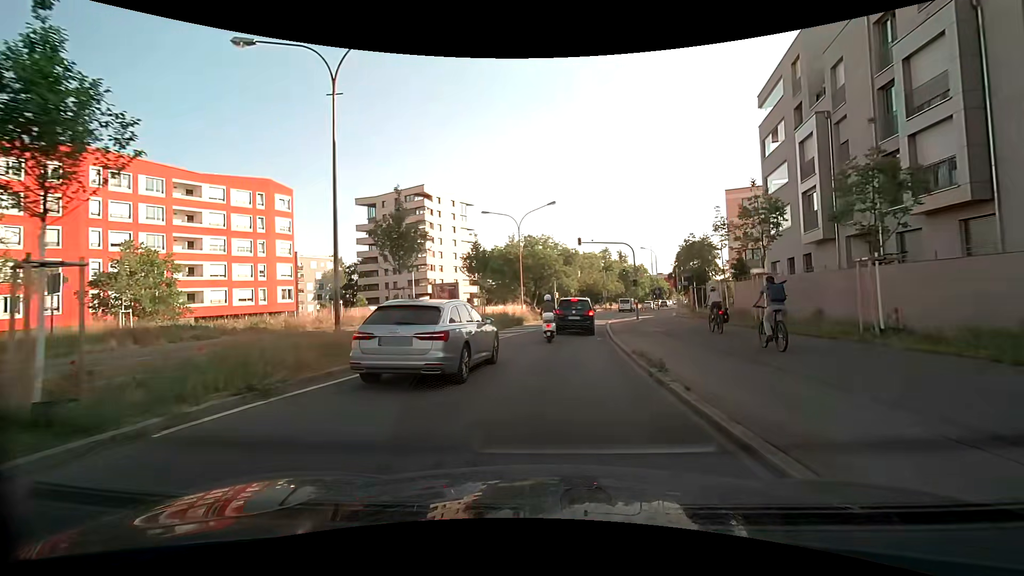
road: secondary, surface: asphalt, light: Day
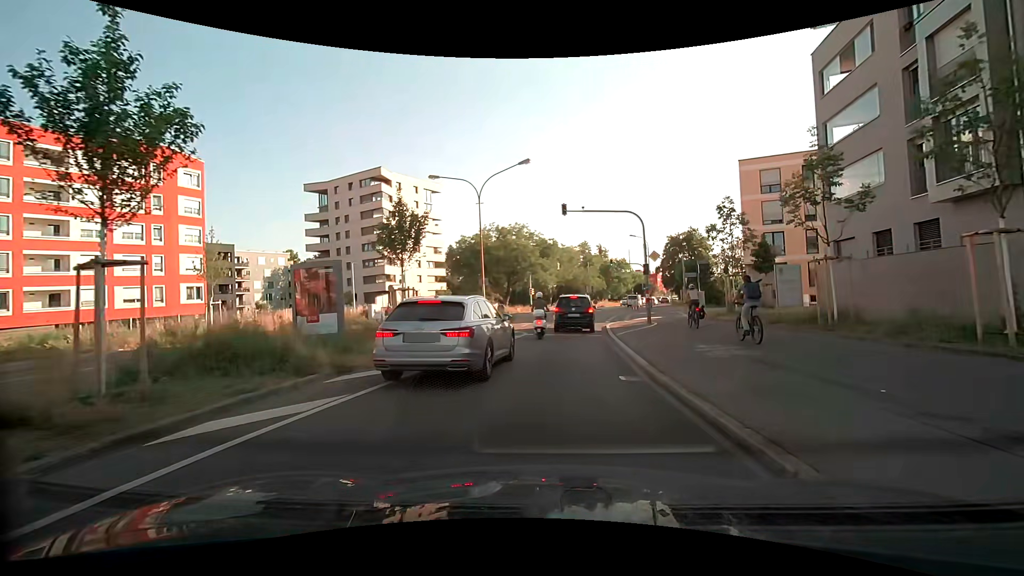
(+0.2, +11.5) m; +2°
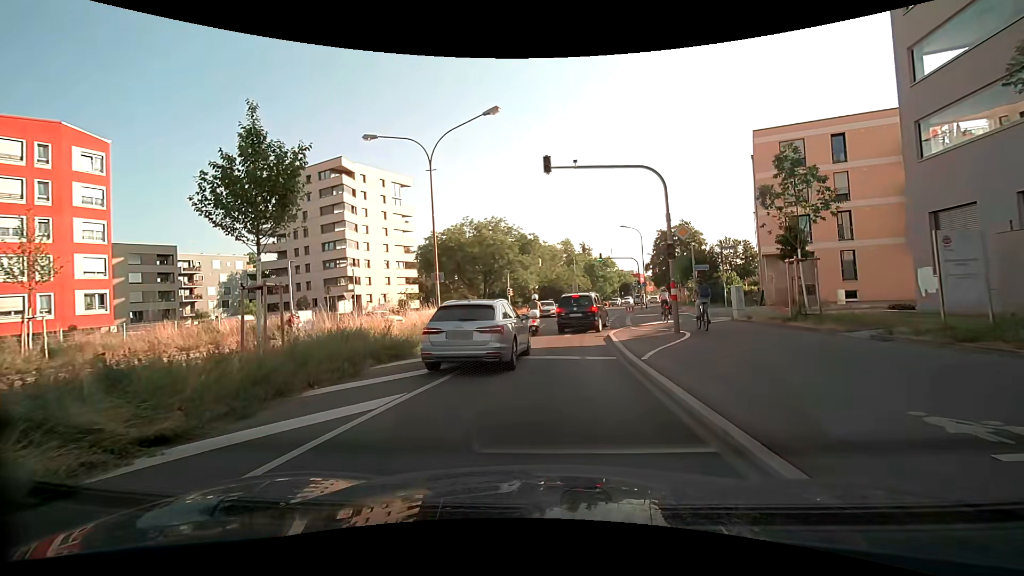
(+0.2, +8.2) m; +2°
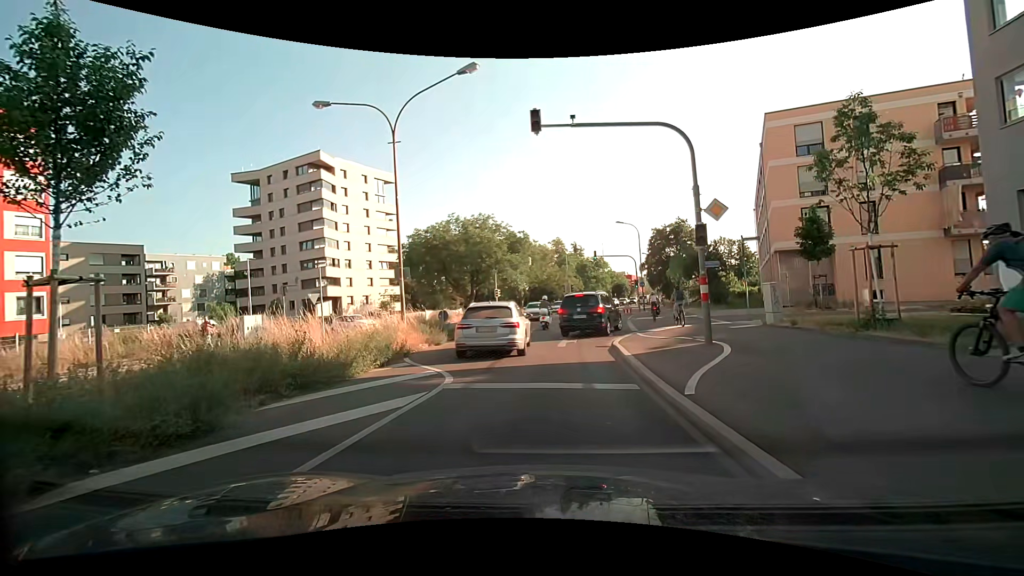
(0.0, +4.0) m; +1°
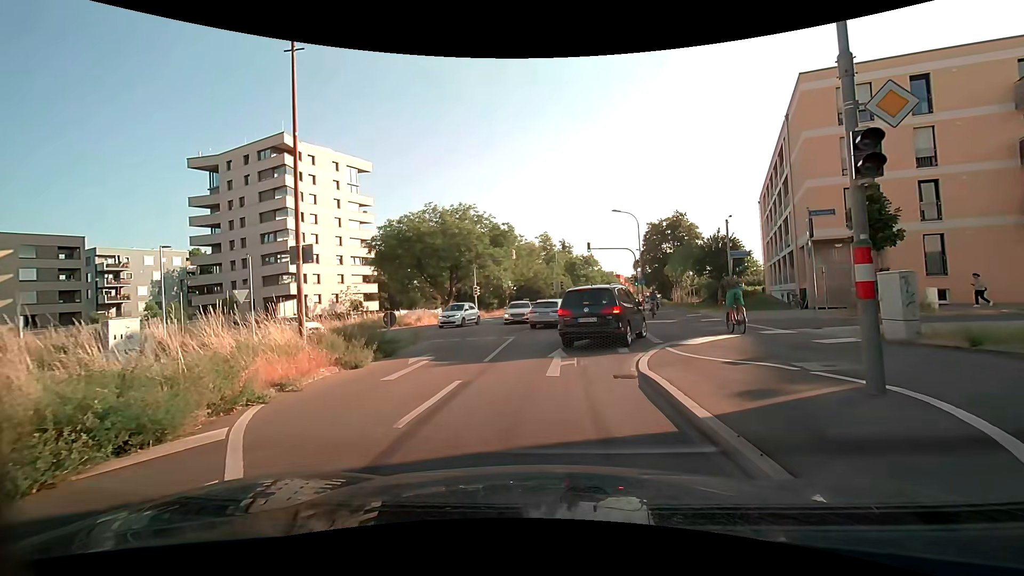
(+0.1, +6.6) m; +1°
(0, +10) (+1, +20) (+2, +30) (+3, +40) (+5, +50) (+7, +59) (+9, +69) (+12, +79) (+15, +88) (+18, +98) m
